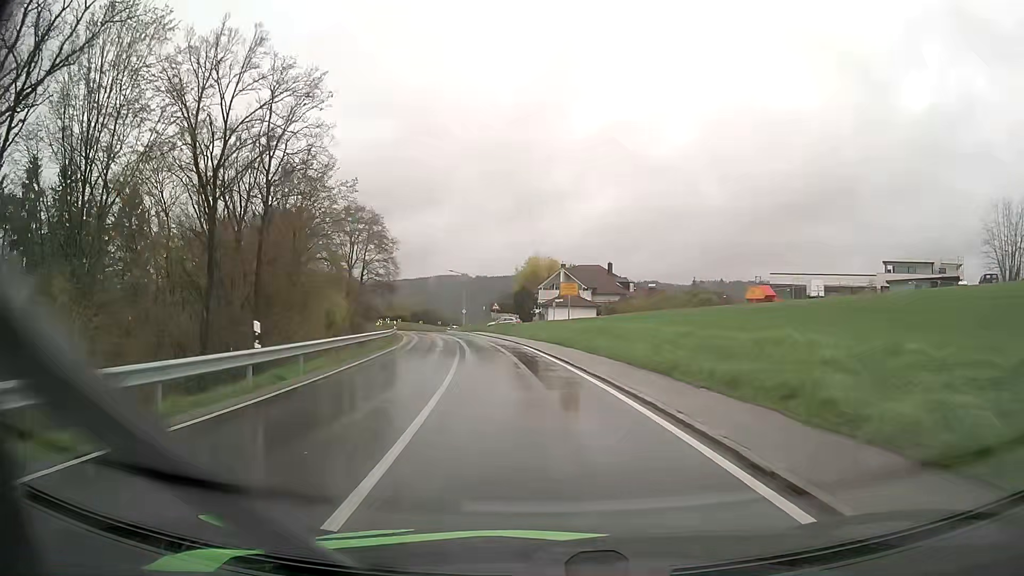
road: tertiary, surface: asphalt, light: Day
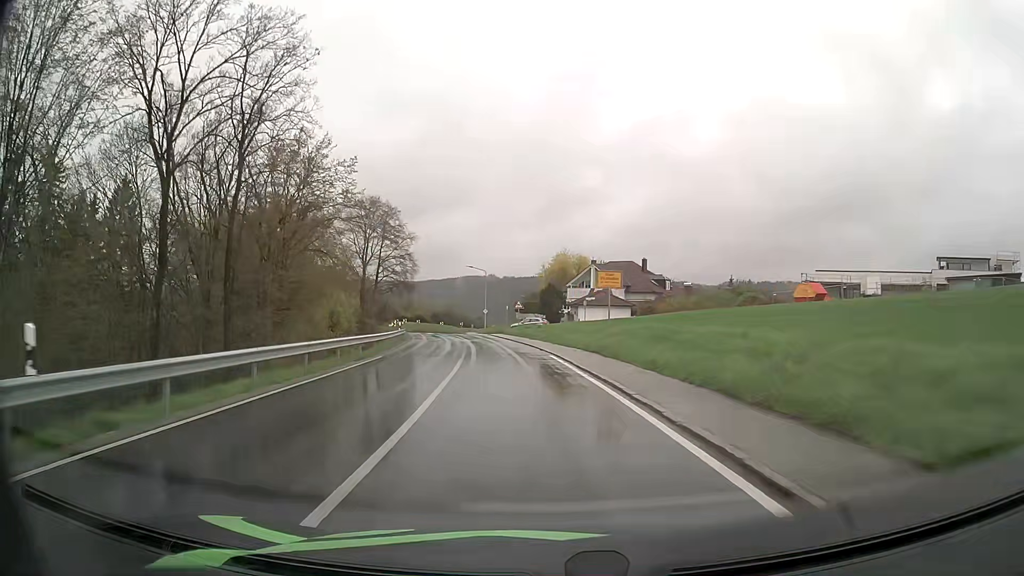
(-0.2, +7.8) m; -2°
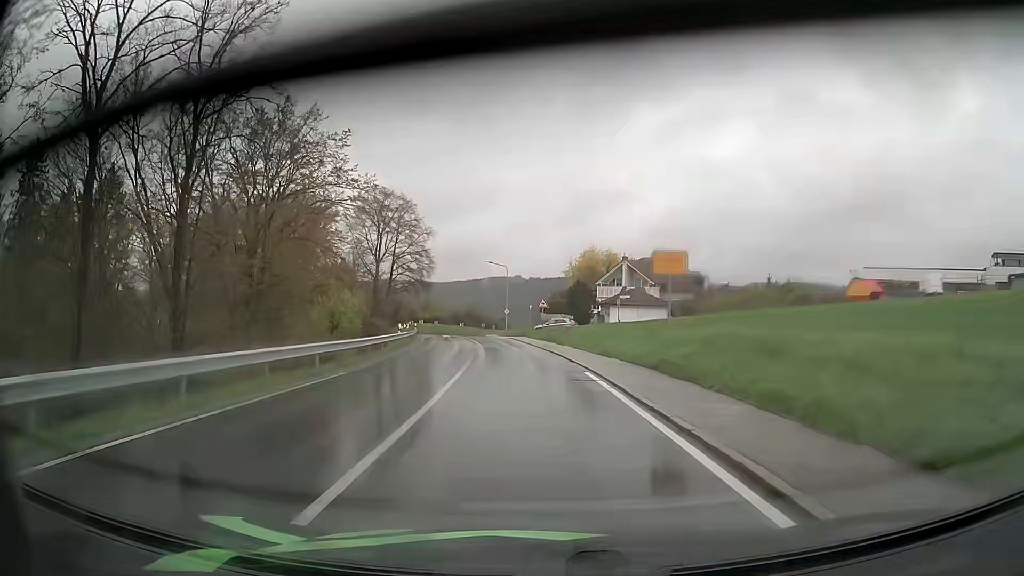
(-0.2, +7.7) m; -2°
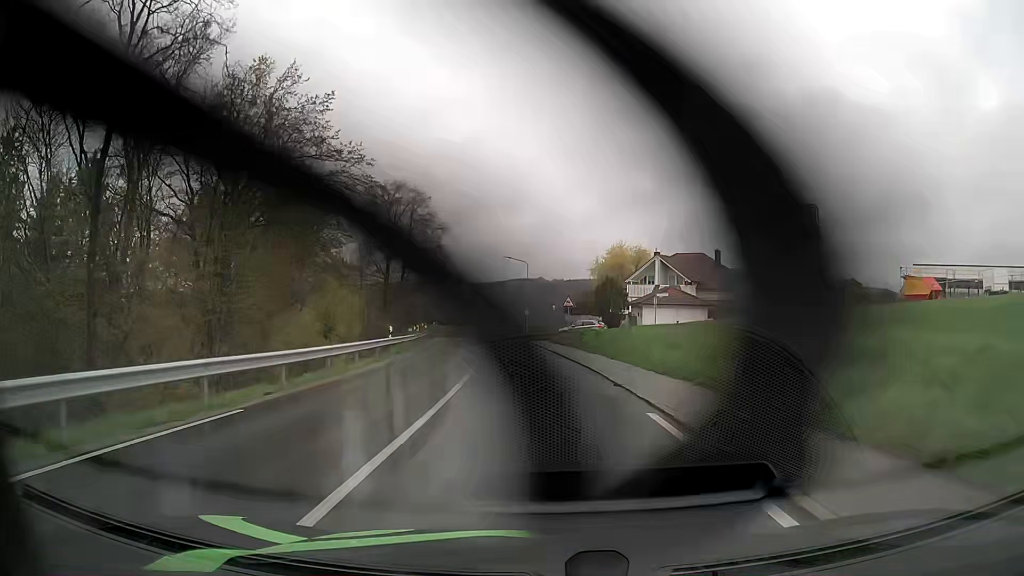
(-0.1, +7.6) m; -2°
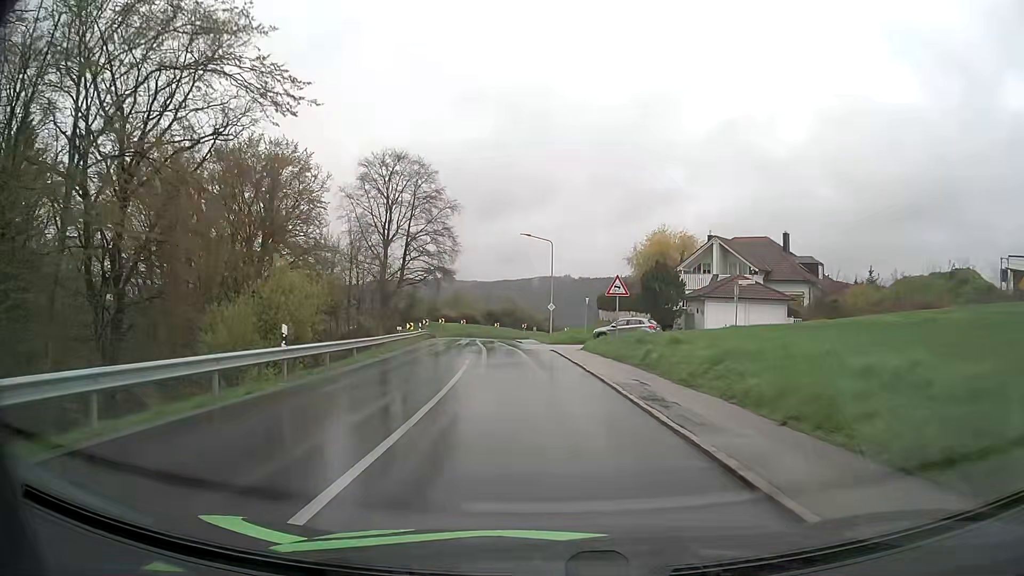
(-0.3, +15.3) m; -2°
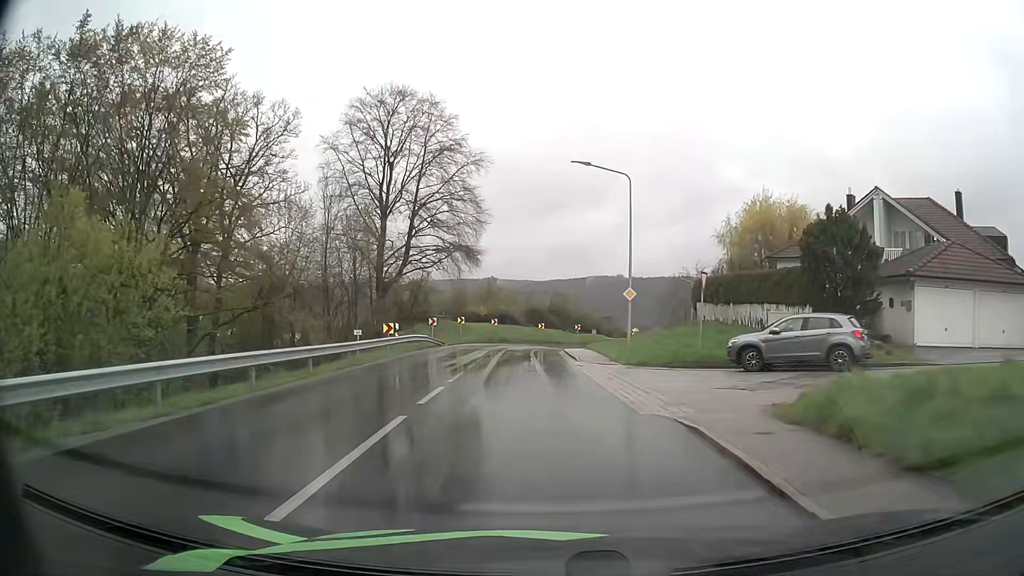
(-0.7, +22.6) m; -4°
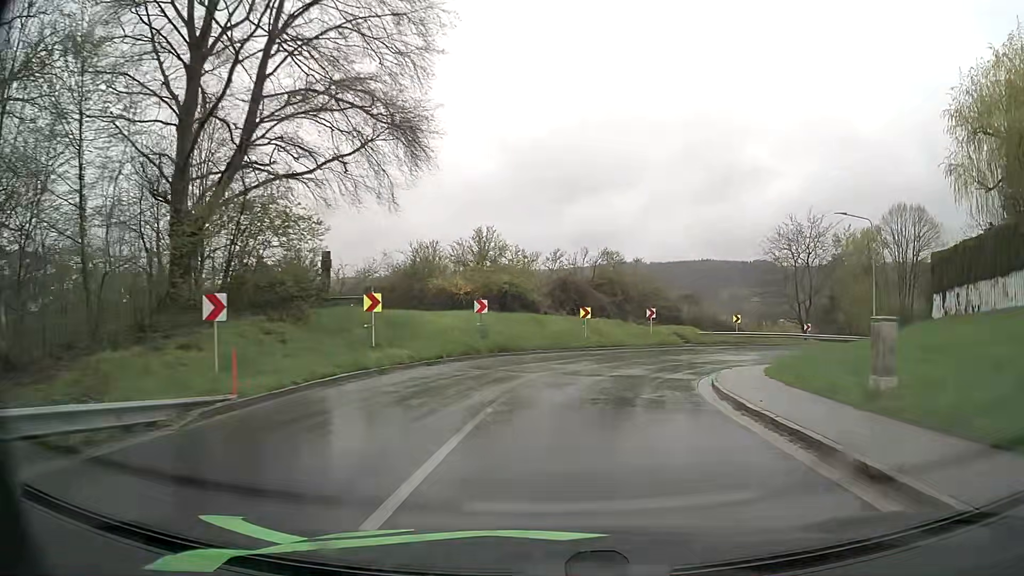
(-1.5, +35.6) m; -2°
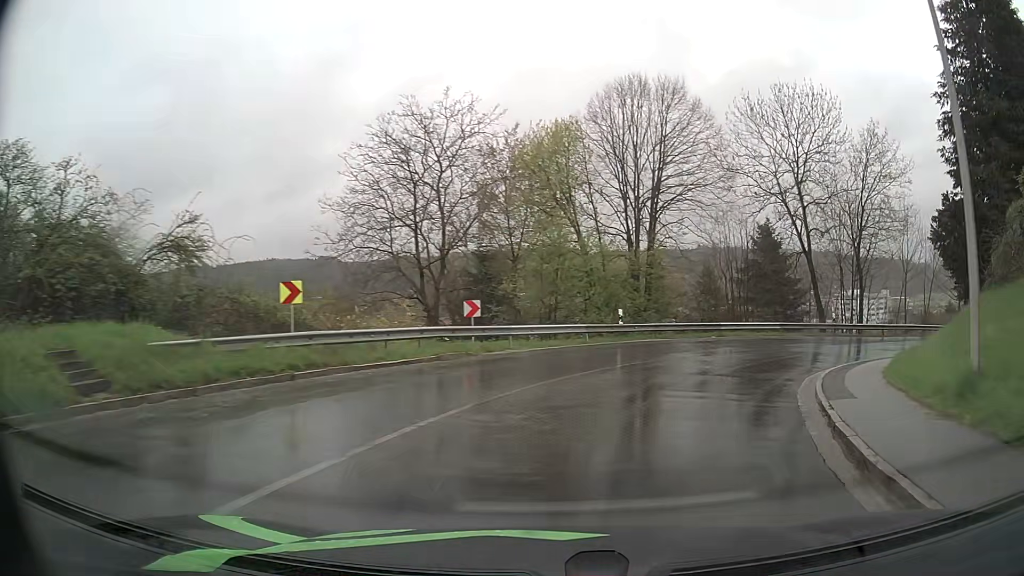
(+7.6, +30.1) m; +36°
(+1, +10) (+6, +19) (+13, +26) (+22, +30) (+31, +34) (+41, +37) (+50, +39) (+60, +42) (+70, +45) (+79, +49) m
